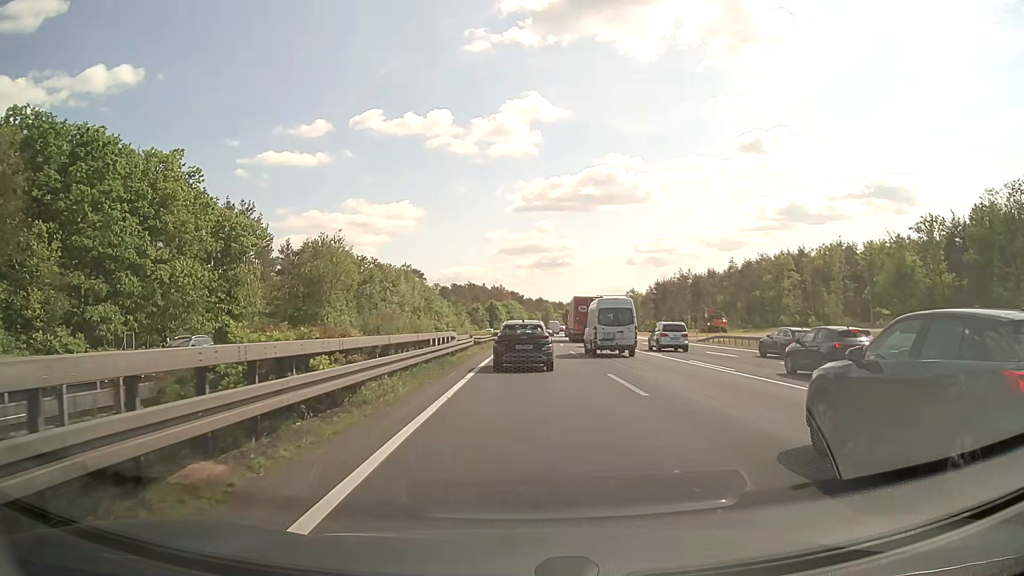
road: motorway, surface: asphalt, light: Day
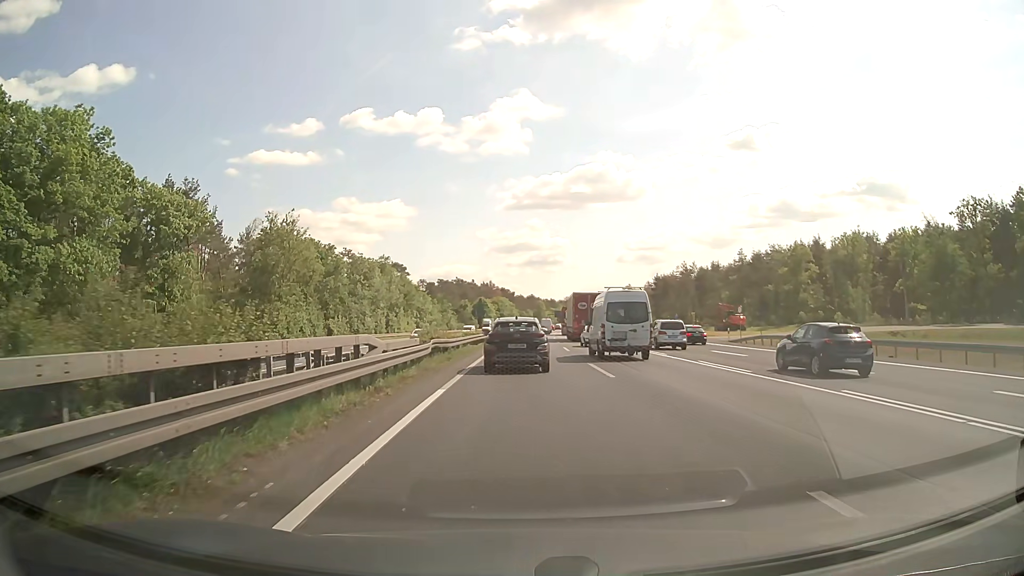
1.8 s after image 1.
(+0.2, +14.3) m; +1°
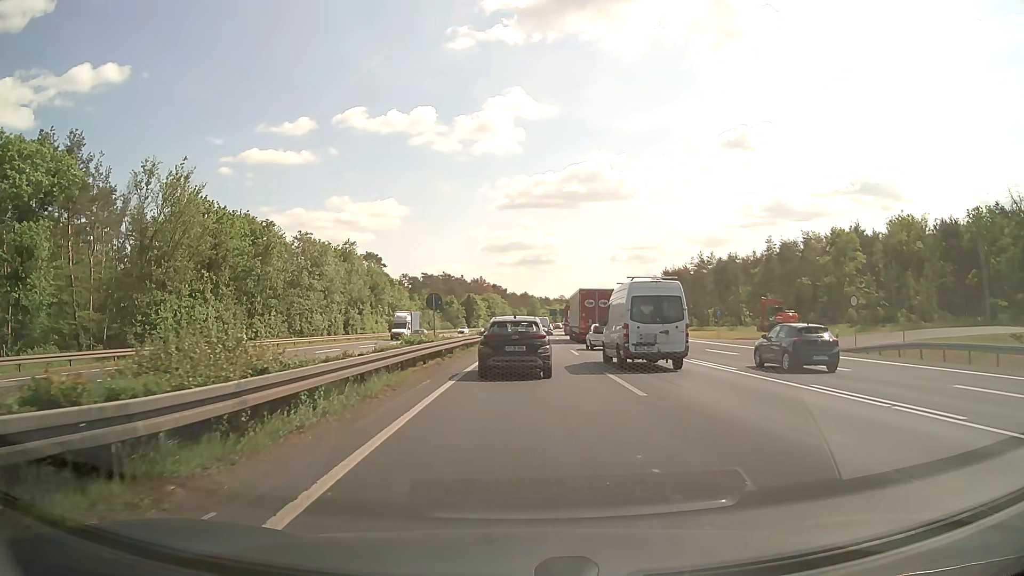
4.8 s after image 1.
(+0.1, +22.4) m; +1°
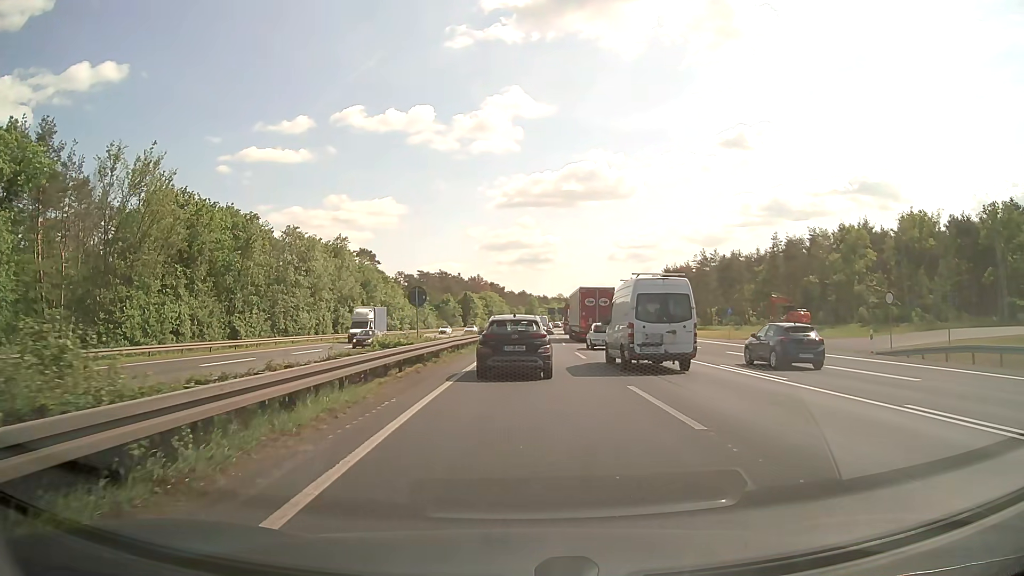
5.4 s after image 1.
(0.0, +4.3) m; 0°
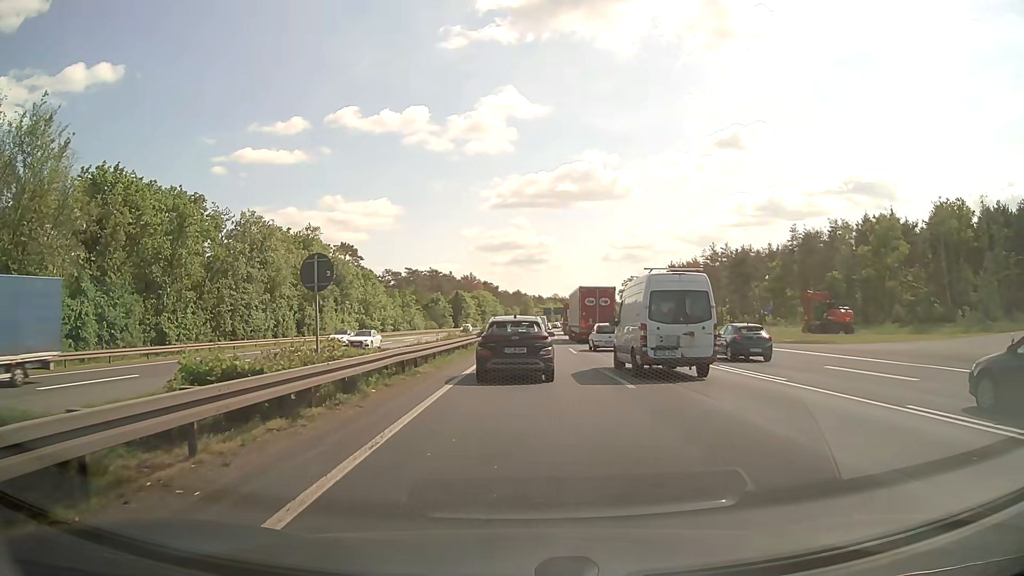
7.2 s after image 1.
(0.0, +11.9) m; 0°
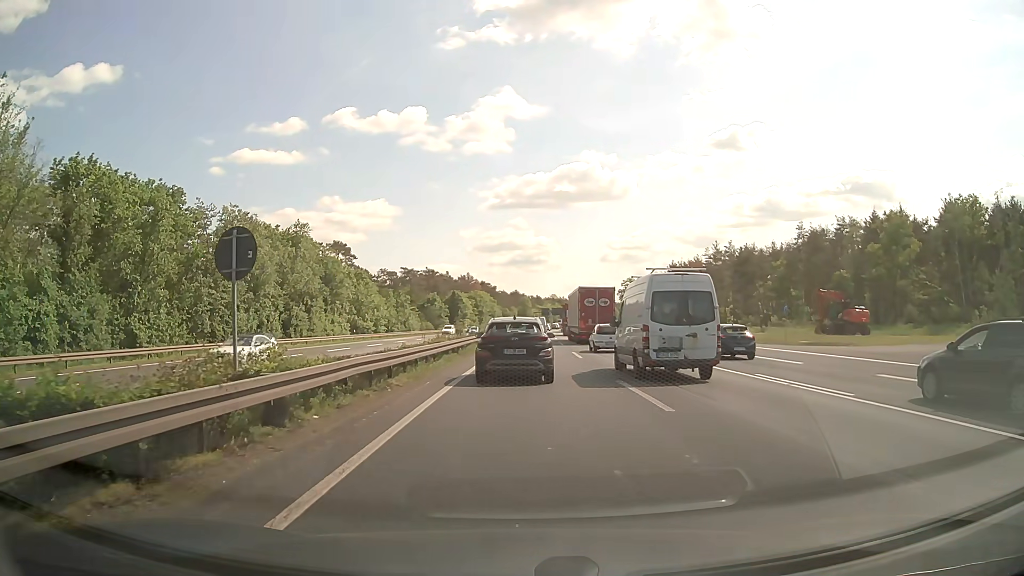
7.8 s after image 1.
(0.0, +3.8) m; 0°
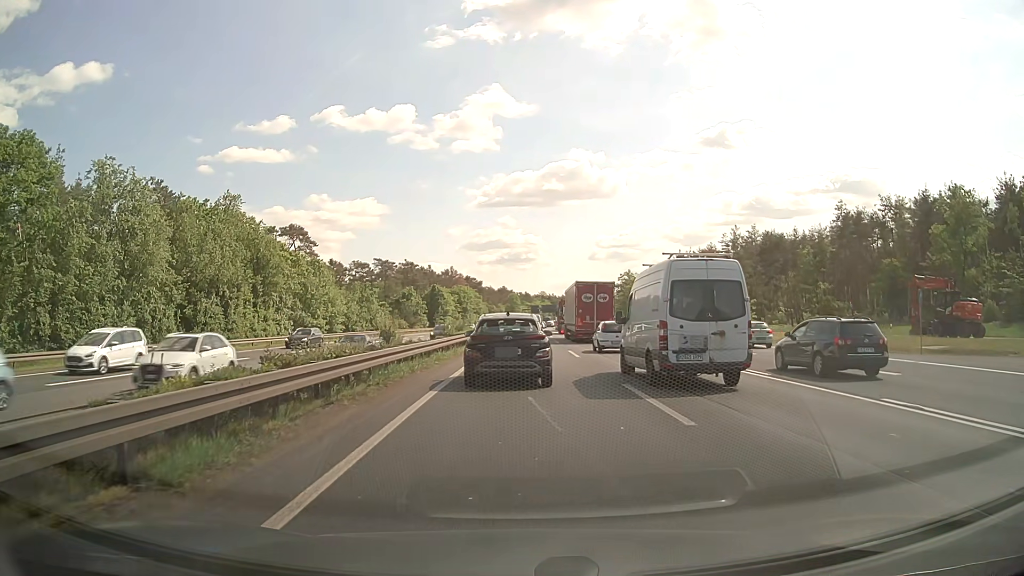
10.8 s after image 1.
(+0.2, +19.6) m; +1°
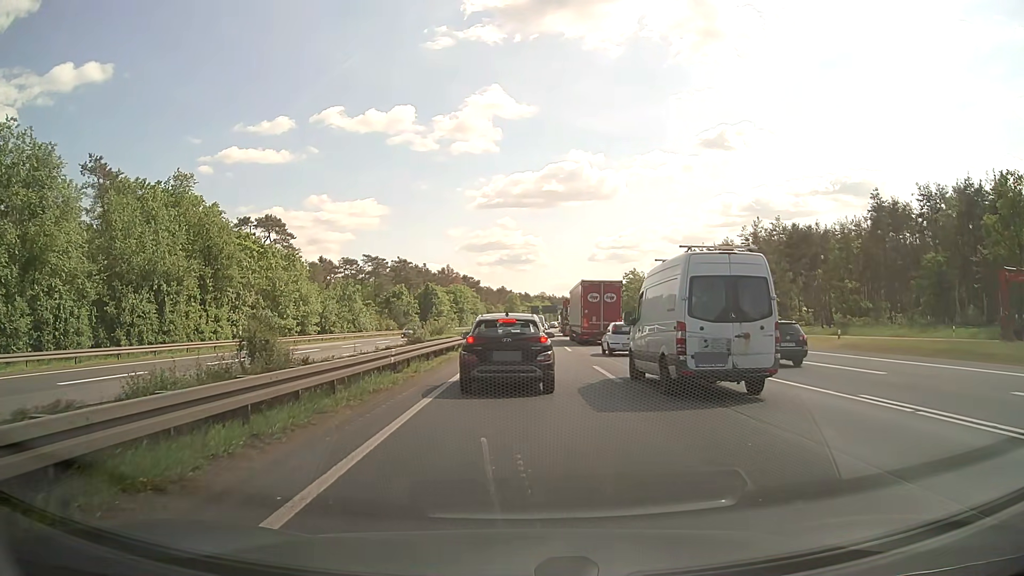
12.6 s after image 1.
(0.0, +11.0) m; 0°
(0, +10) (0, +20) (0, +30) (0, +40) (0, +50) (+1, +60) (+1, +70) (+1, +80) (+2, +90) (+2, +100) m
